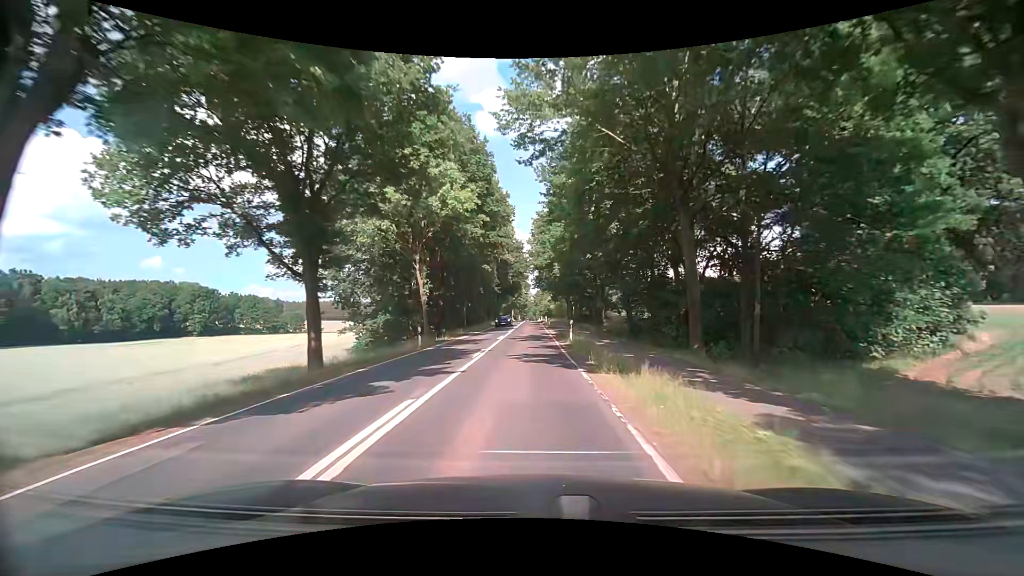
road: secondary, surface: asphalt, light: Day
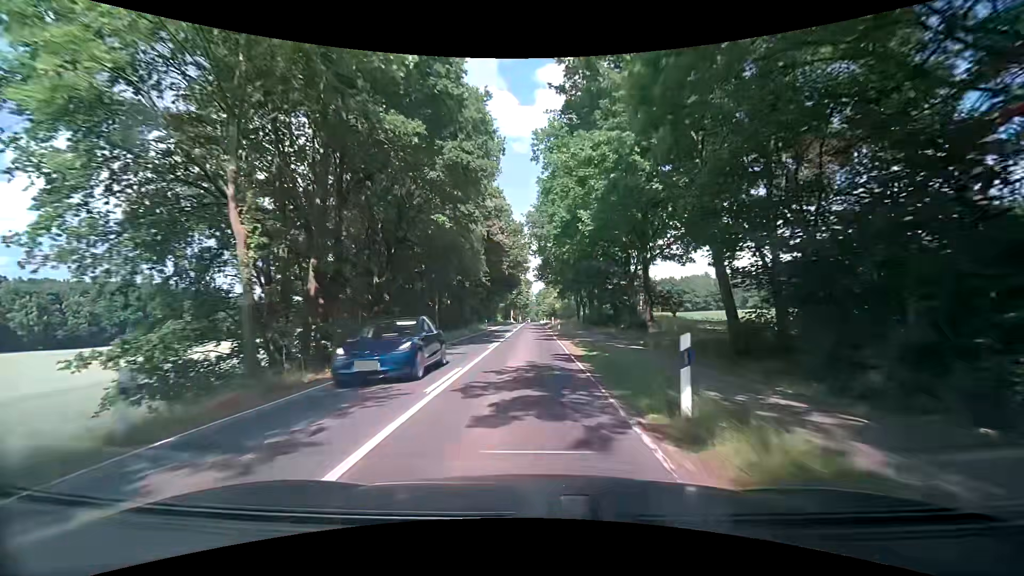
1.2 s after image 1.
(0.0, +19.2) m; 0°
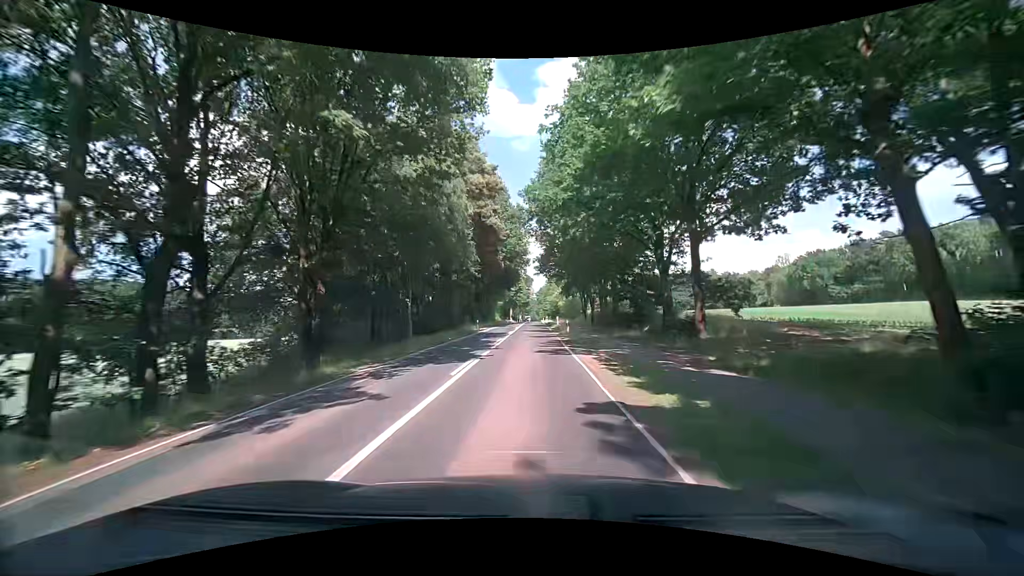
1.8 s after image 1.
(0.0, +9.7) m; -1°
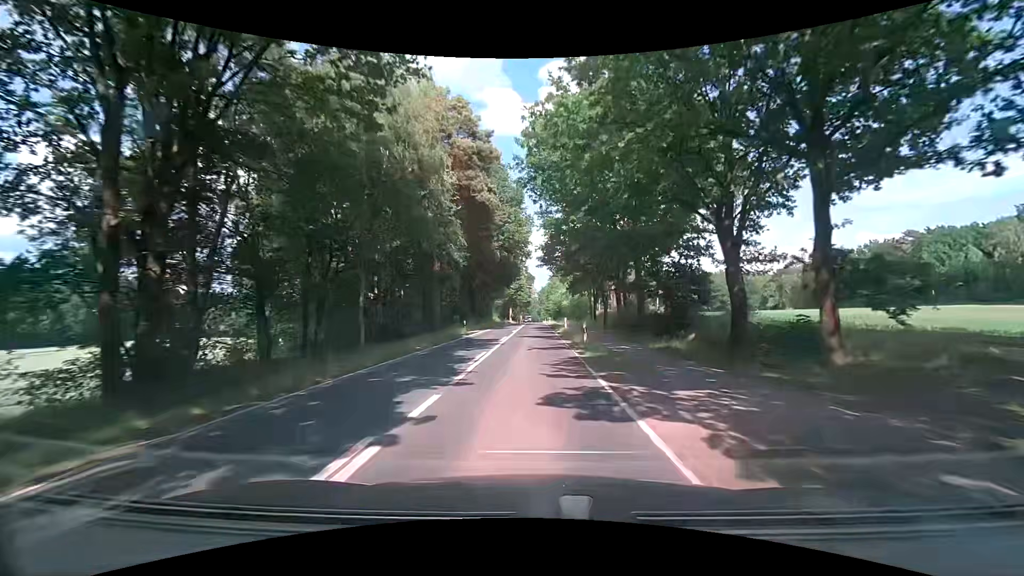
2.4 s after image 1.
(+0.1, +9.7) m; 0°
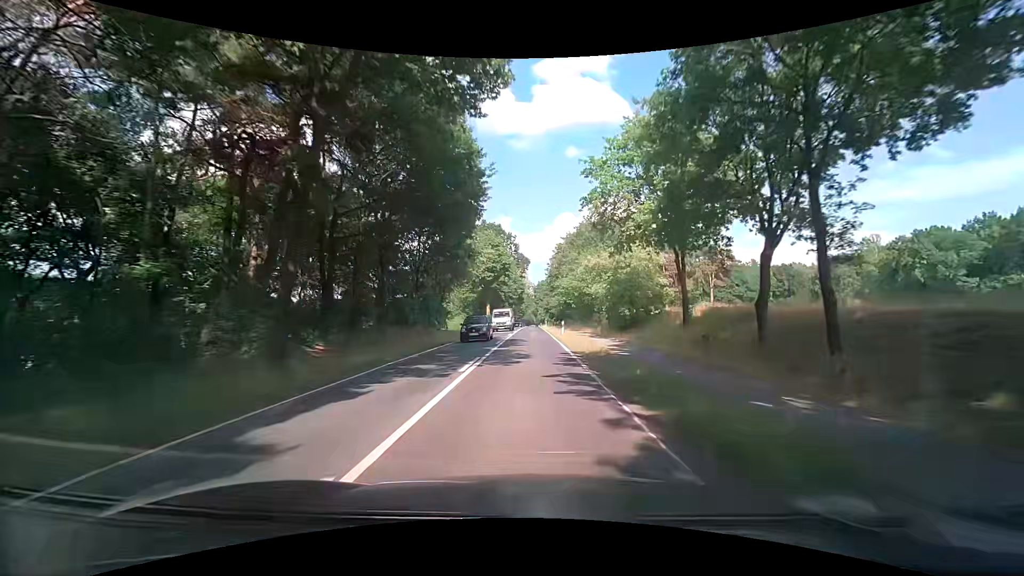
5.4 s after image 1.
(+0.4, +49.2) m; 0°
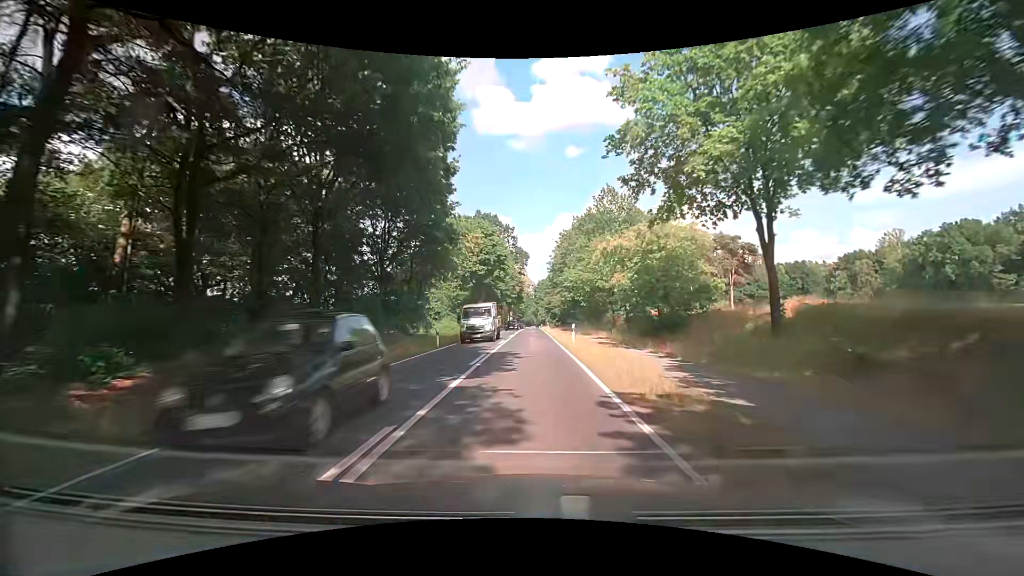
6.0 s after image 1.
(0.0, +10.0) m; 0°
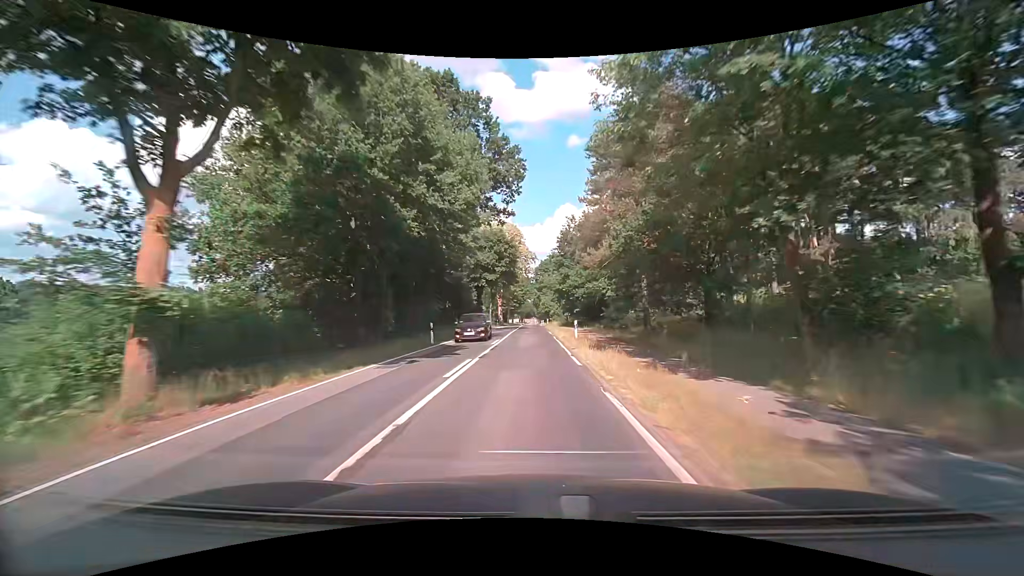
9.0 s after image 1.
(+0.4, +51.7) m; 0°
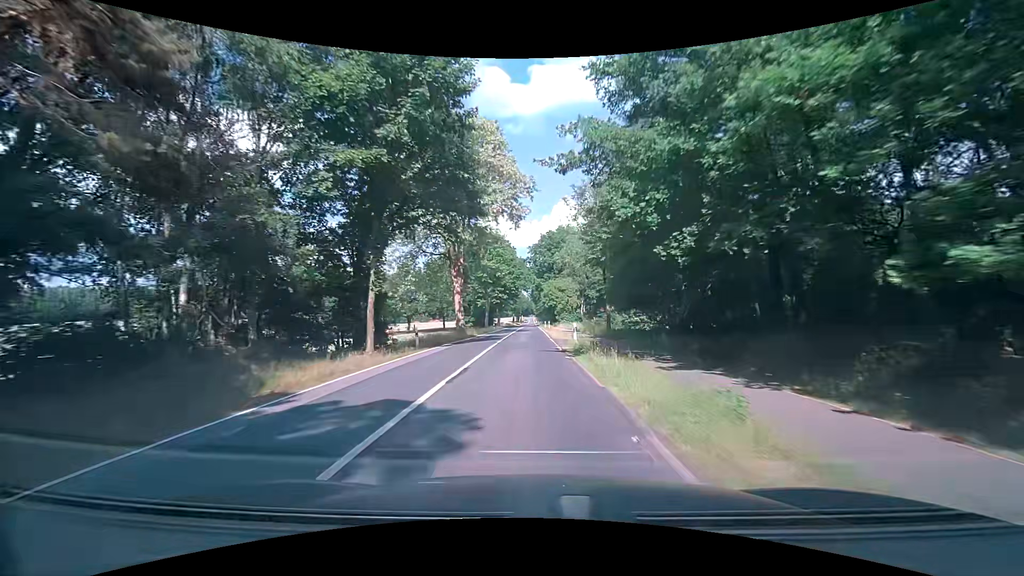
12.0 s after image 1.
(+0.5, +52.3) m; +1°
(0, +10) (0, +20) (0, +30) (-1, +40) (-1, +50) (-1, +60) (-1, +70) (-2, +80) (-2, +90) (-2, +100) m
